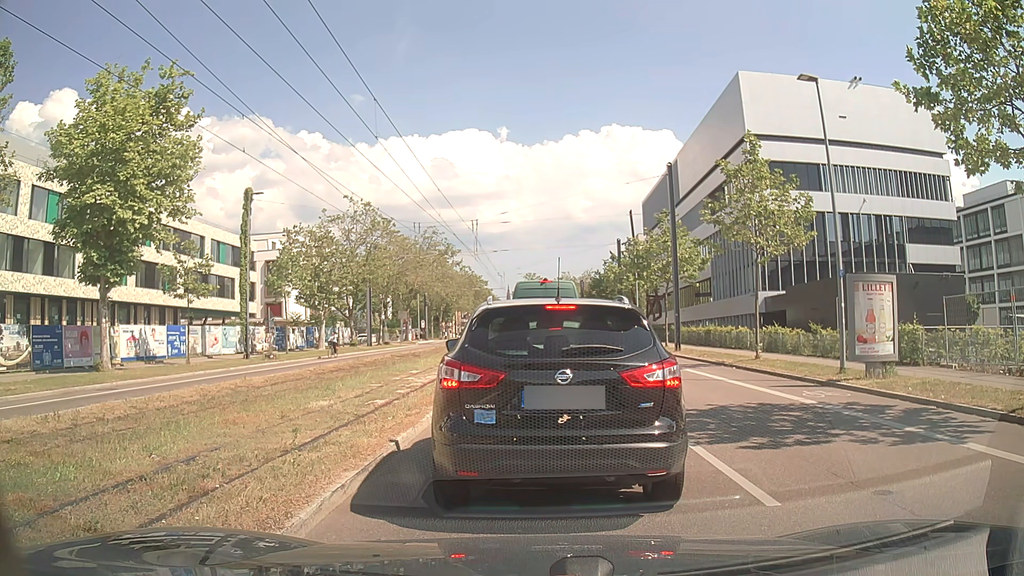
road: secondary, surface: asphalt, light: Day
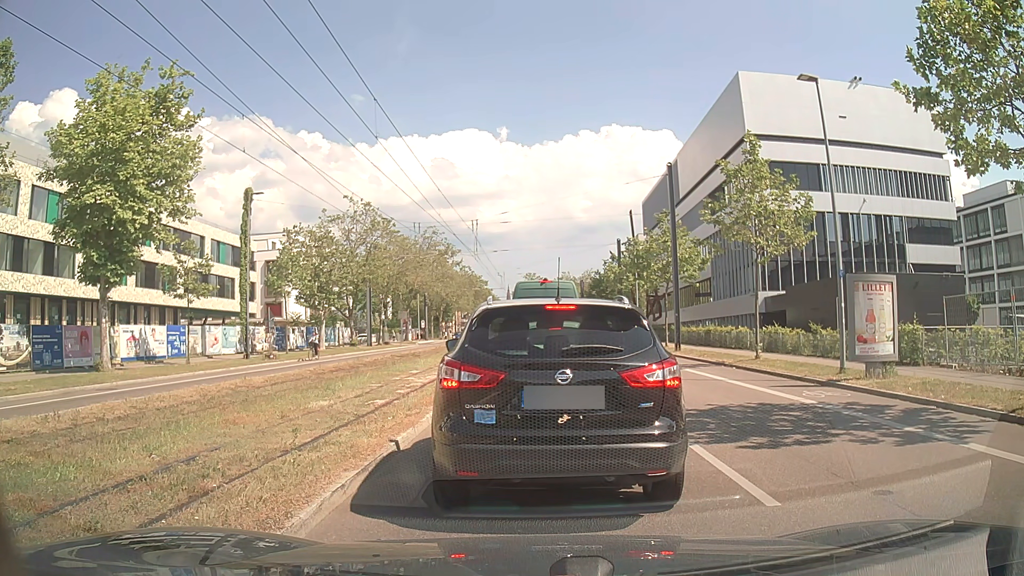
(0.0, 0.0) m; 0°
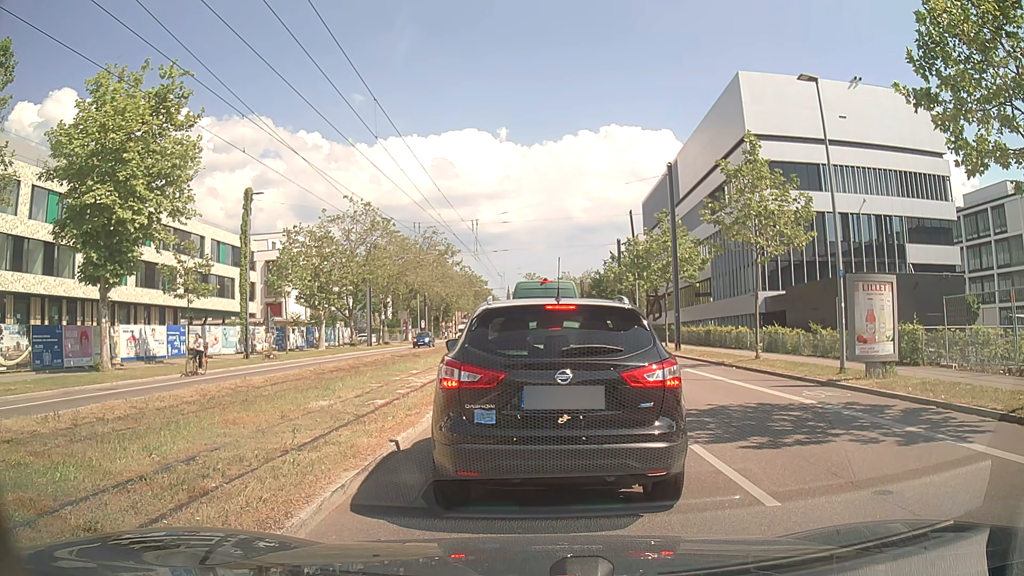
(0.0, 0.0) m; 0°
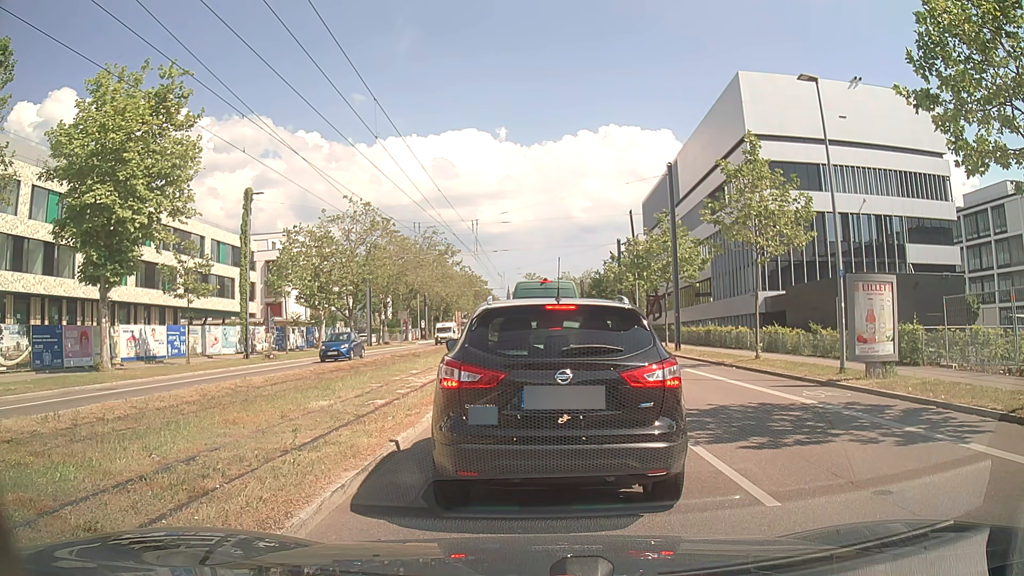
(0.0, 0.0) m; 0°
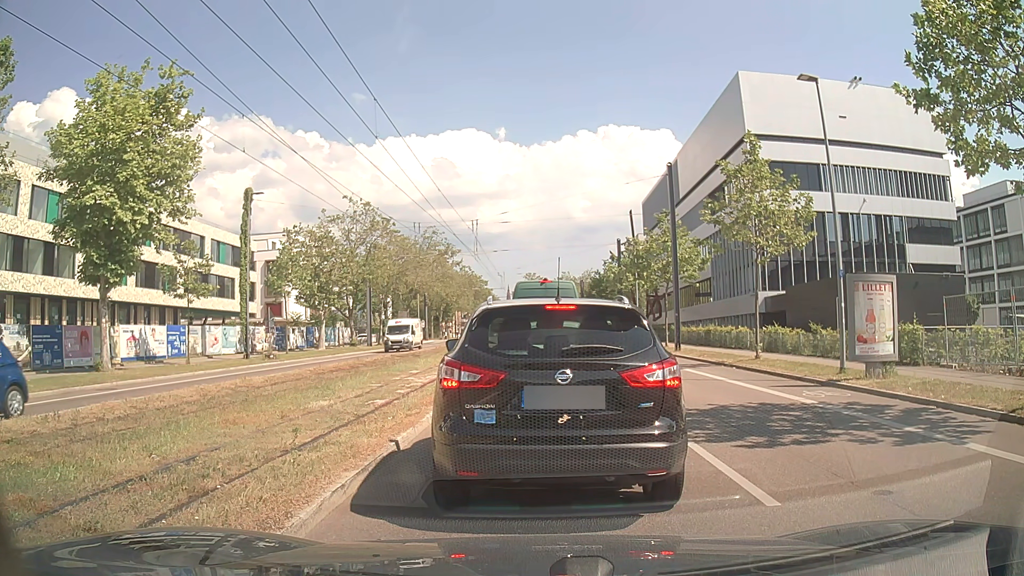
(0.0, 0.0) m; 0°
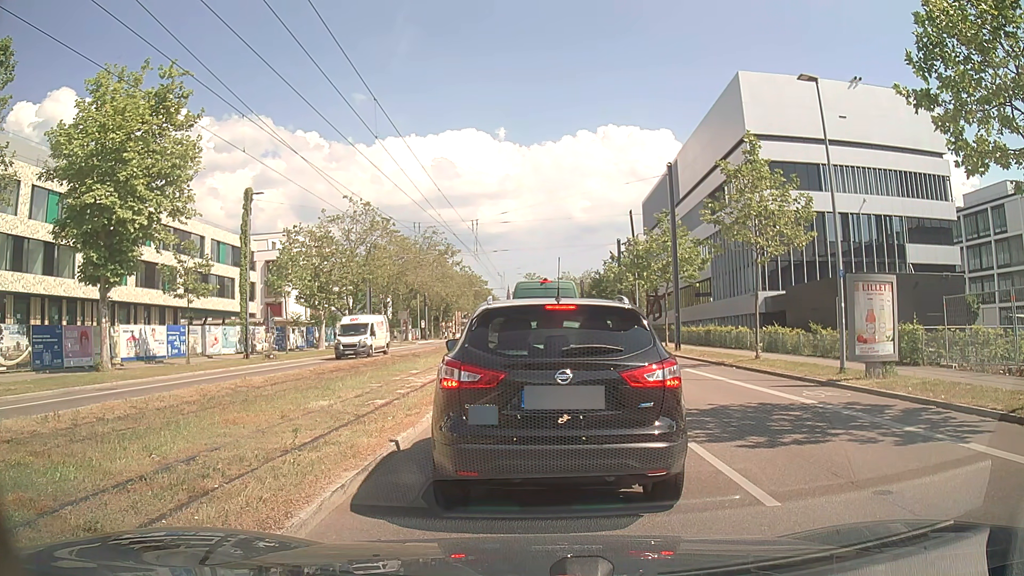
(0.0, 0.0) m; 0°
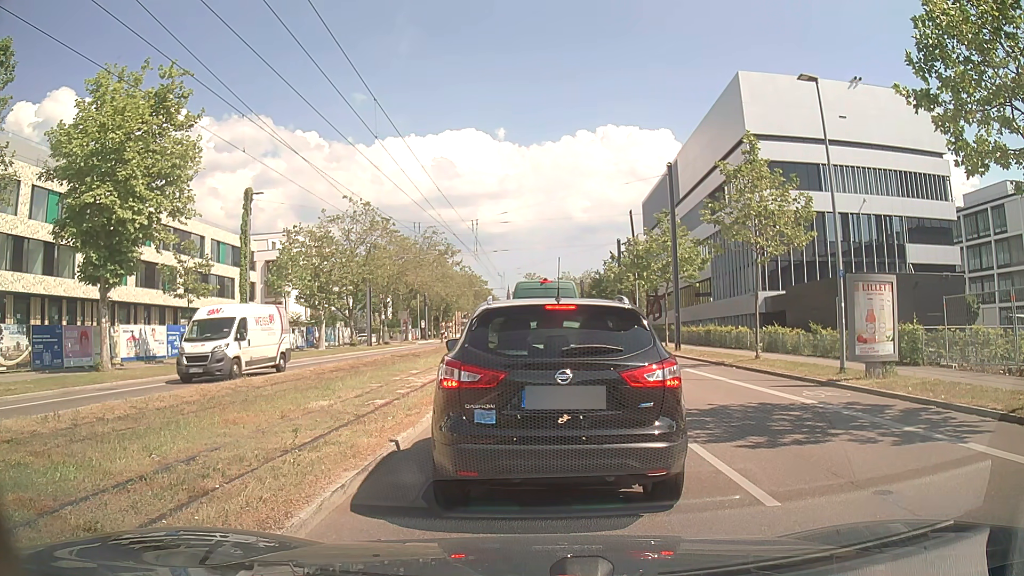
(0.0, 0.0) m; 0°
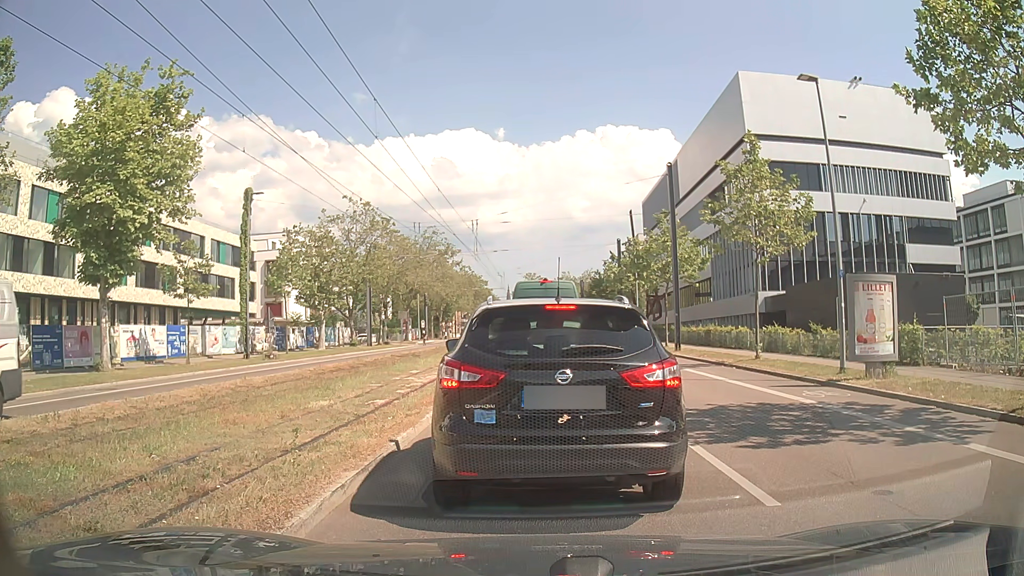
(0.0, 0.0) m; 0°
